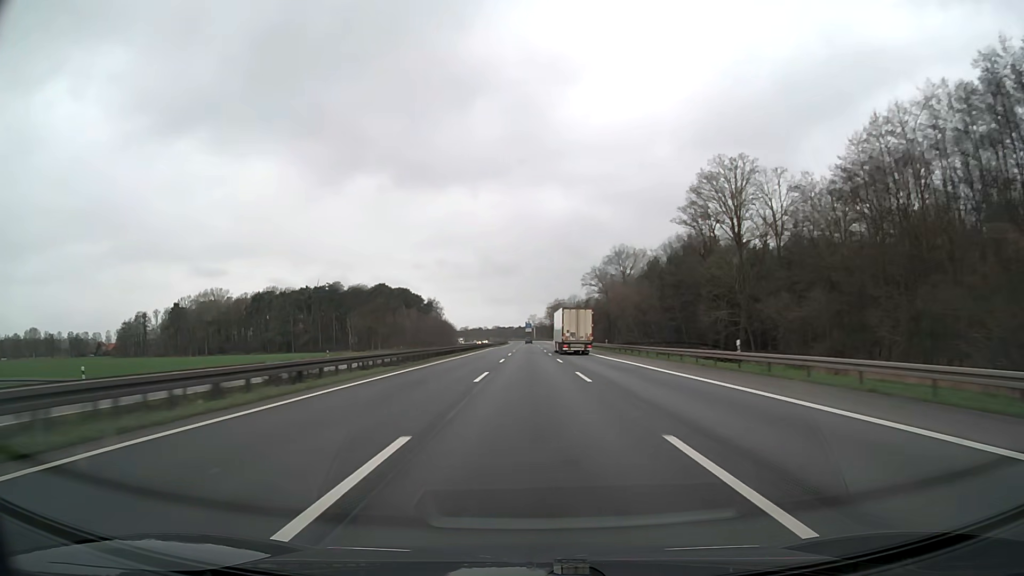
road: motorway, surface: asphalt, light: Day
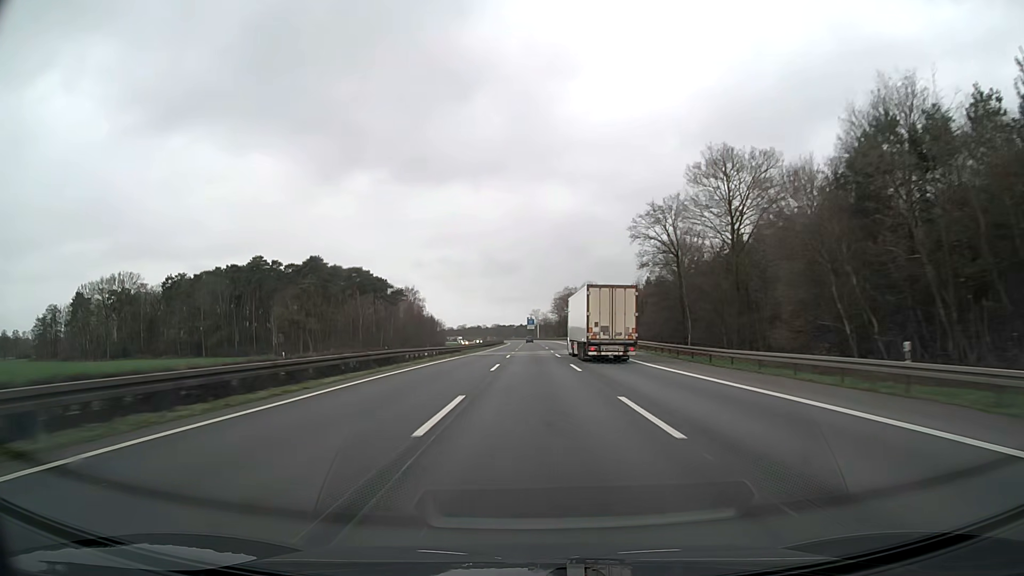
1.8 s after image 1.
(-0.1, +66.7) m; 0°
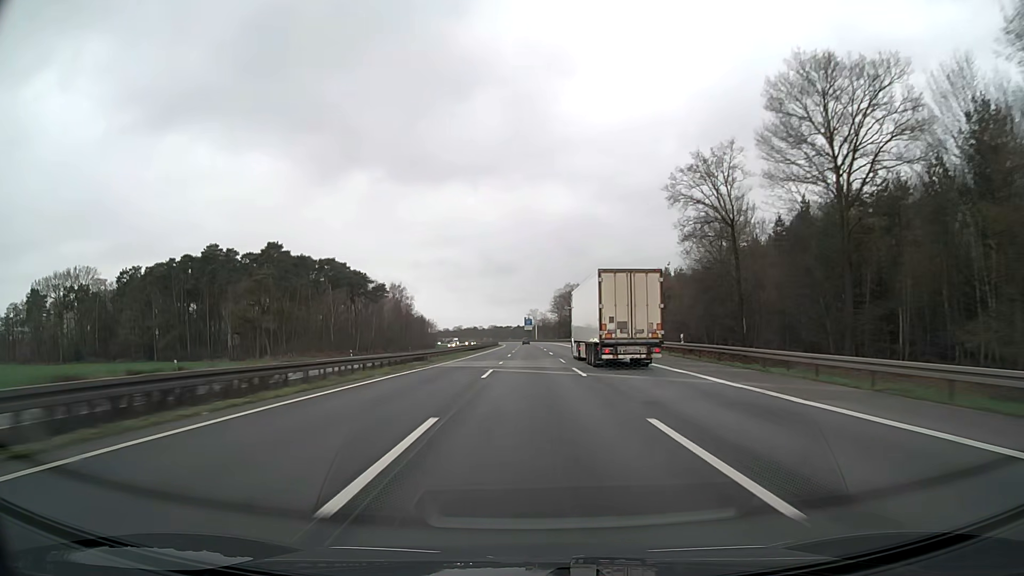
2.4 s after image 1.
(0.0, +22.2) m; 0°
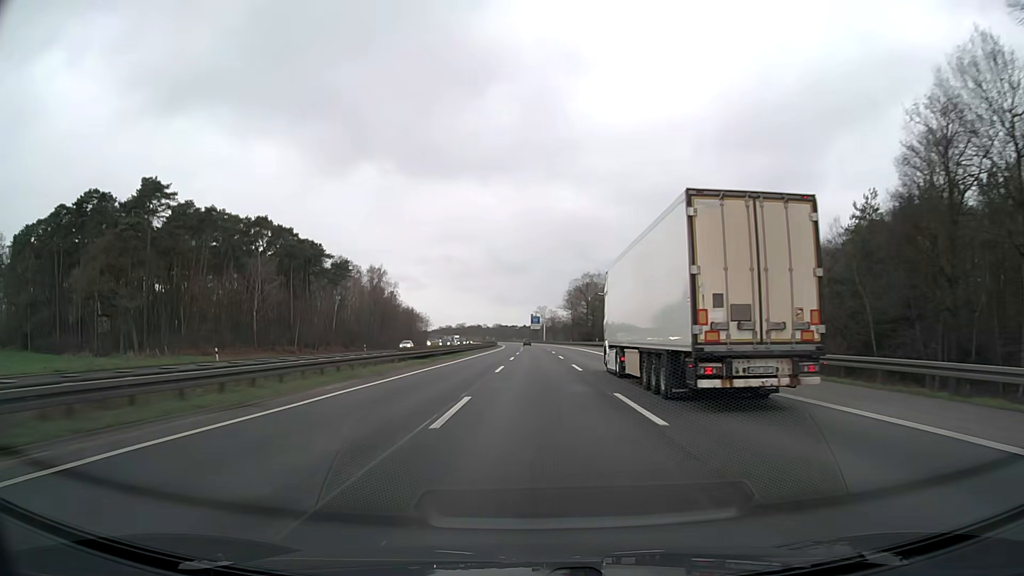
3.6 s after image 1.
(-0.1, +44.4) m; 0°
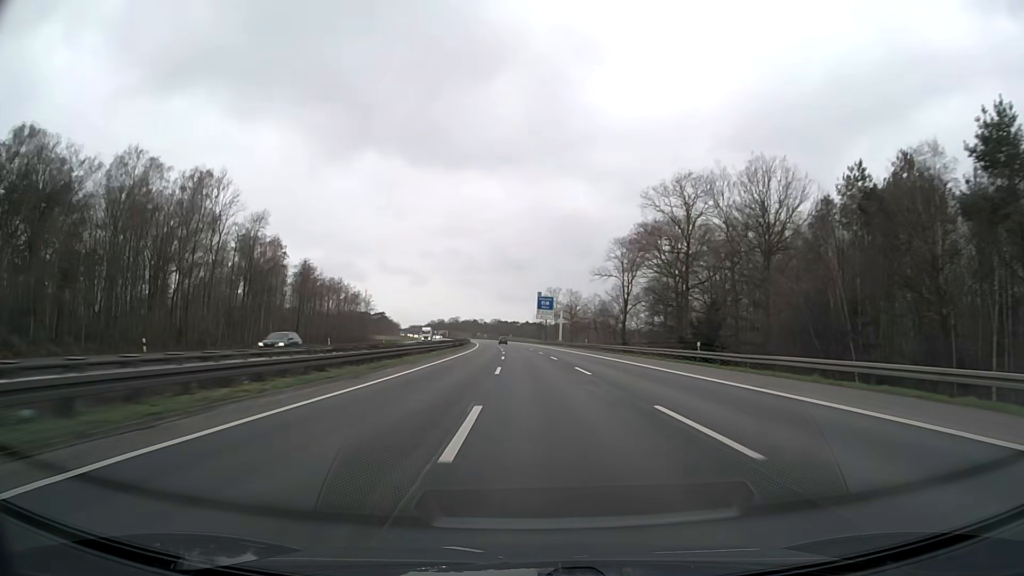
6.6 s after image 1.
(-0.4, +111.0) m; -1°
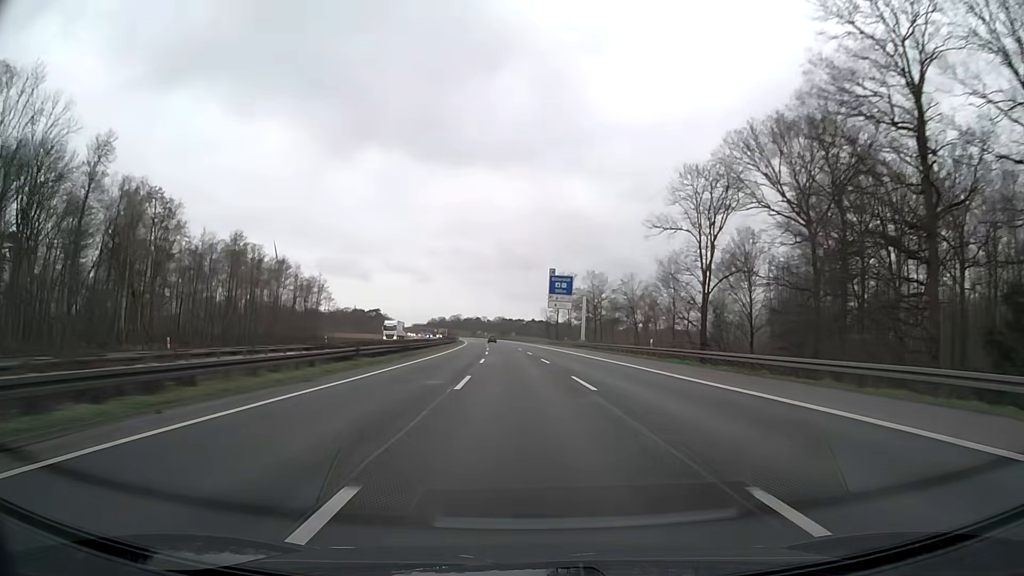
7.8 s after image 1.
(-0.1, +44.4) m; 0°
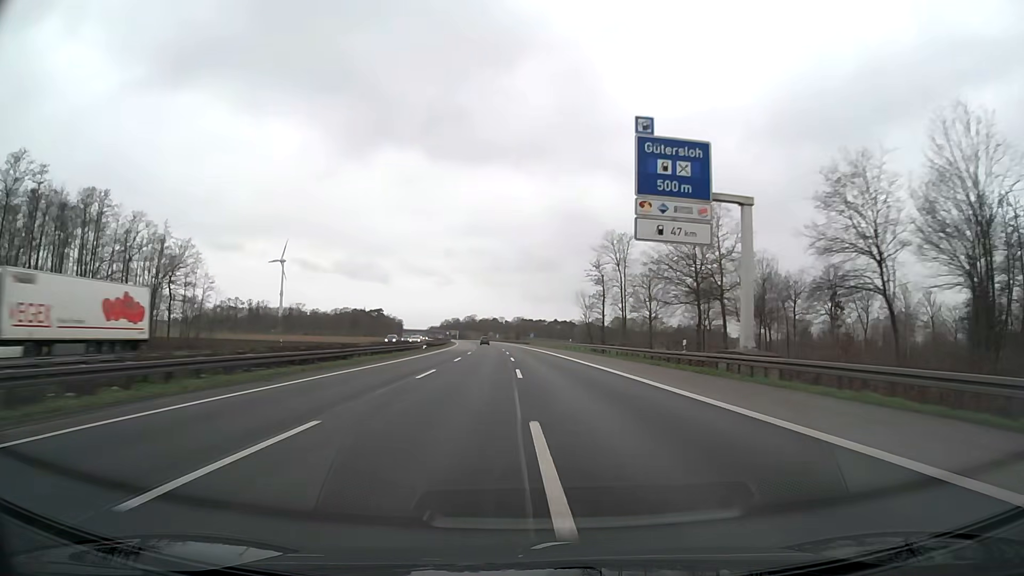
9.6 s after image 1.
(-0.7, +66.7) m; -2°
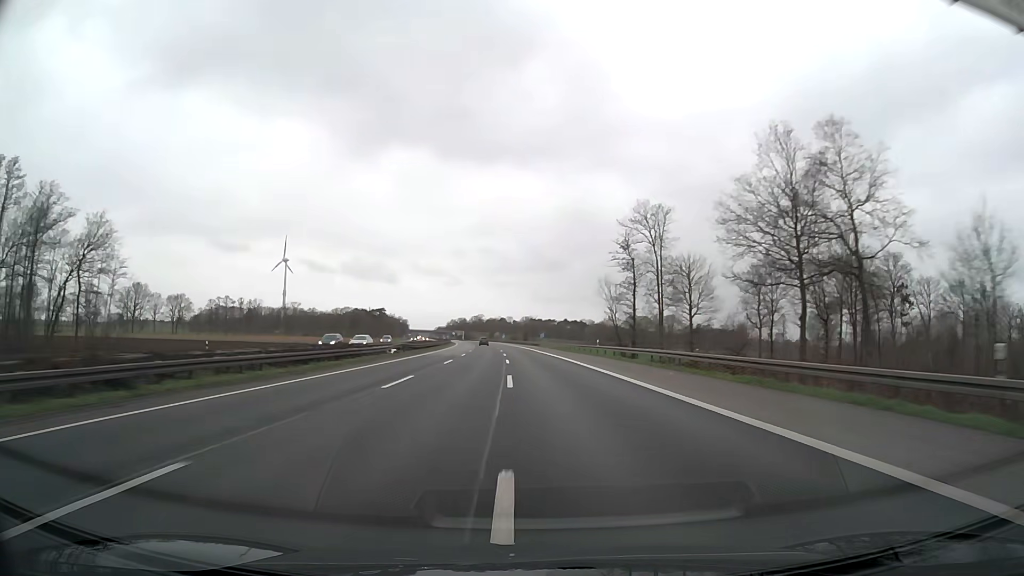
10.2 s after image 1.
(-0.2, +22.2) m; -1°
(0, +10) (0, +20) (0, +30) (0, +40) (-1, +50) (-1, +60) (-1, +70) (-2, +80) (-2, +90) (-3, +100) m
